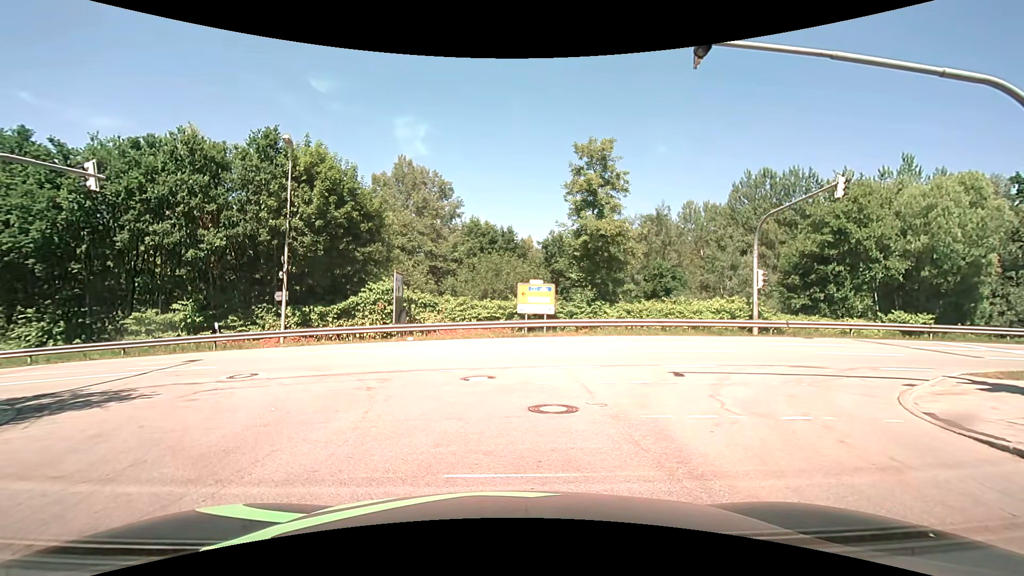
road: residential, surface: asphalt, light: Day
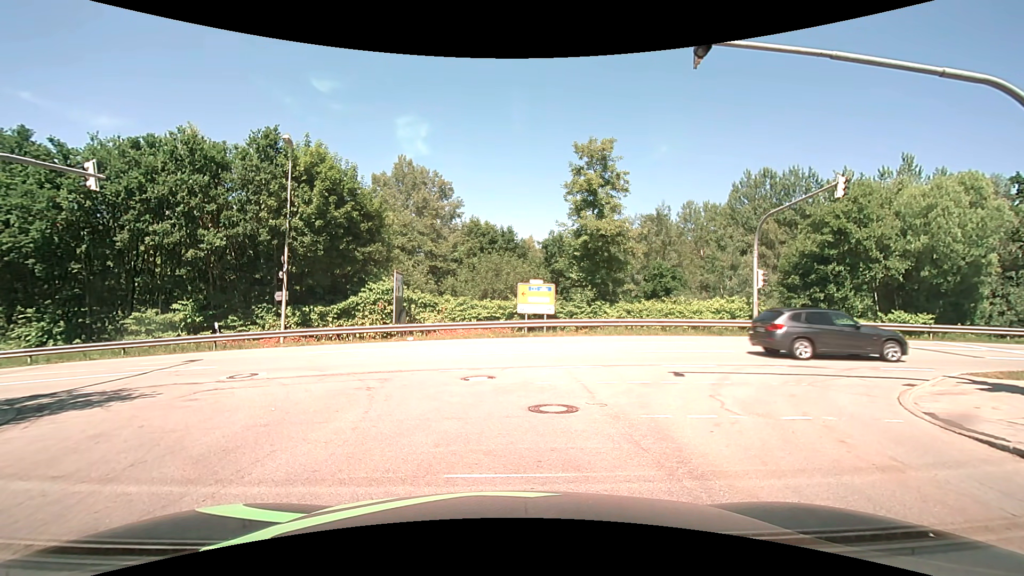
(0.0, +0.1) m; 0°
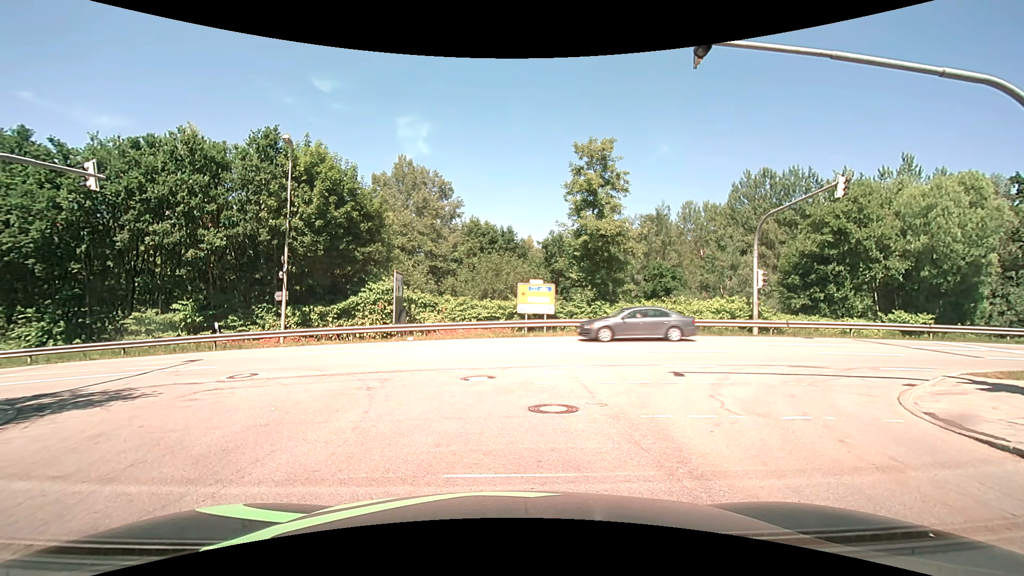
(0.0, 0.0) m; 0°
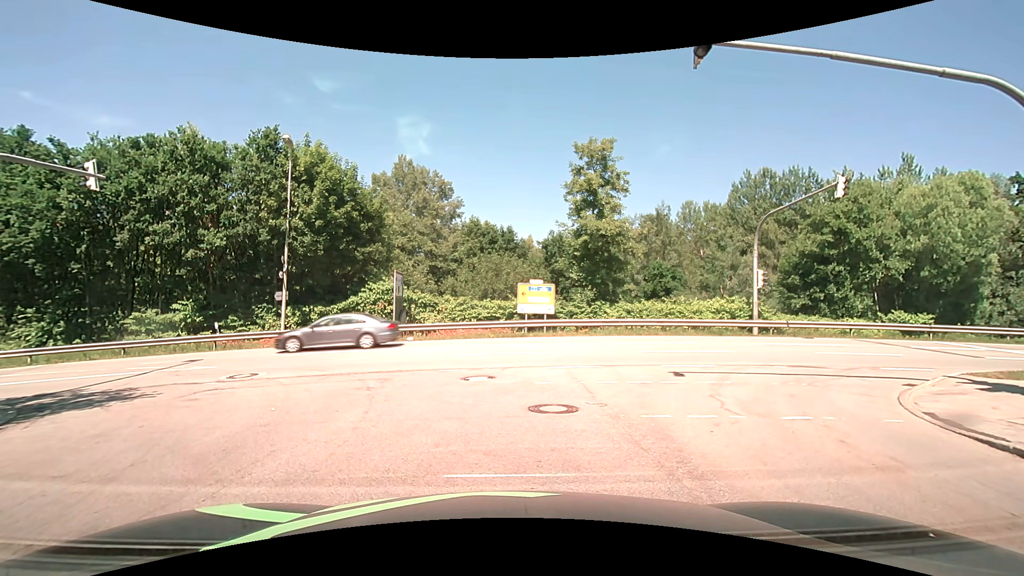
(0.0, 0.0) m; 0°
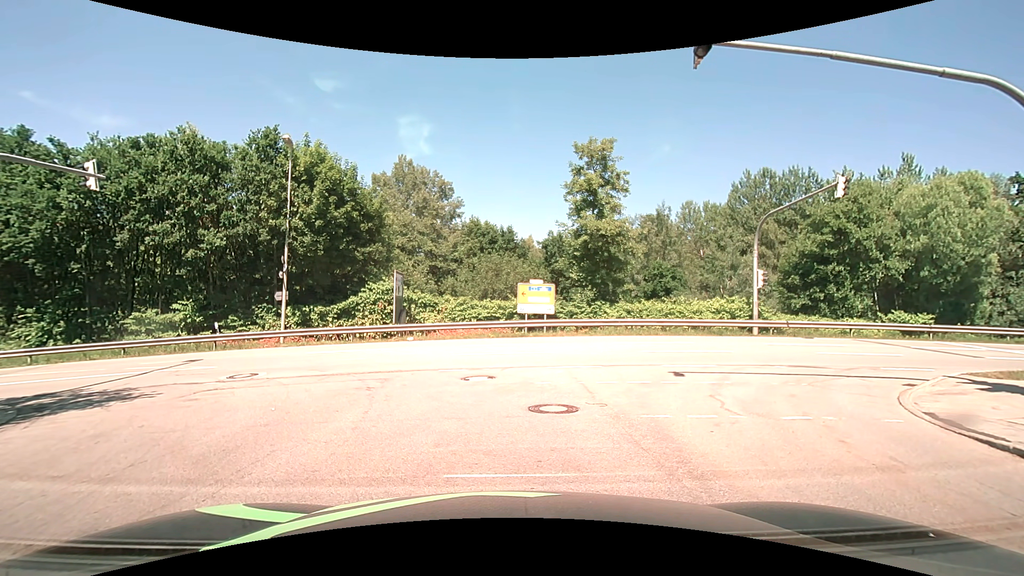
(0.0, 0.0) m; 0°
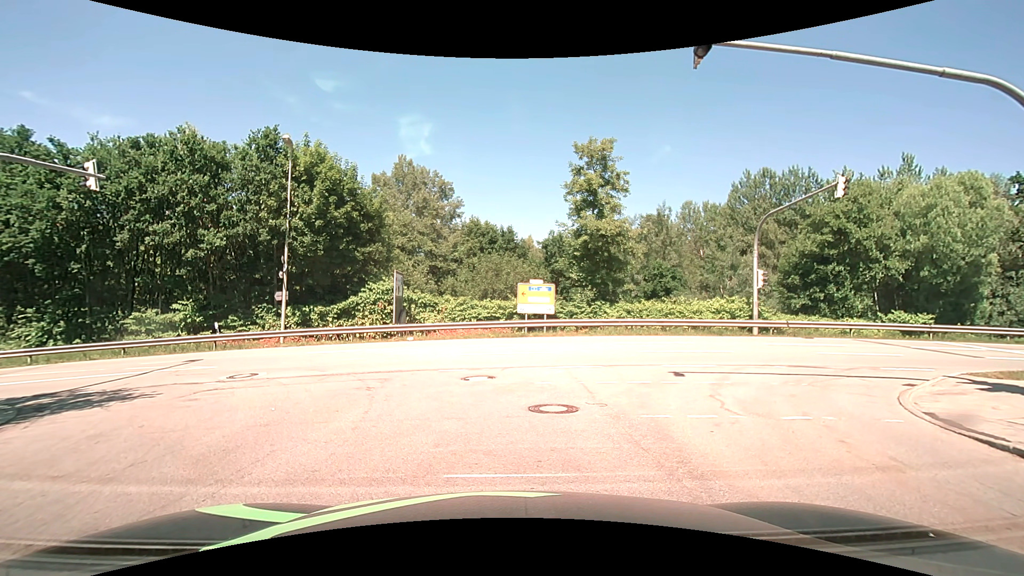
(0.0, 0.0) m; 0°
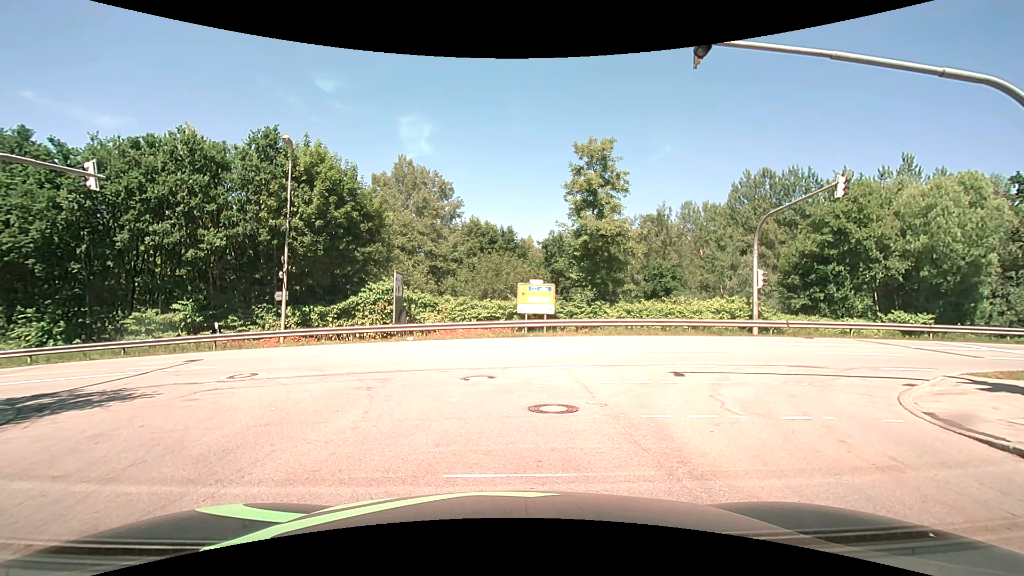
(0.0, 0.0) m; 0°
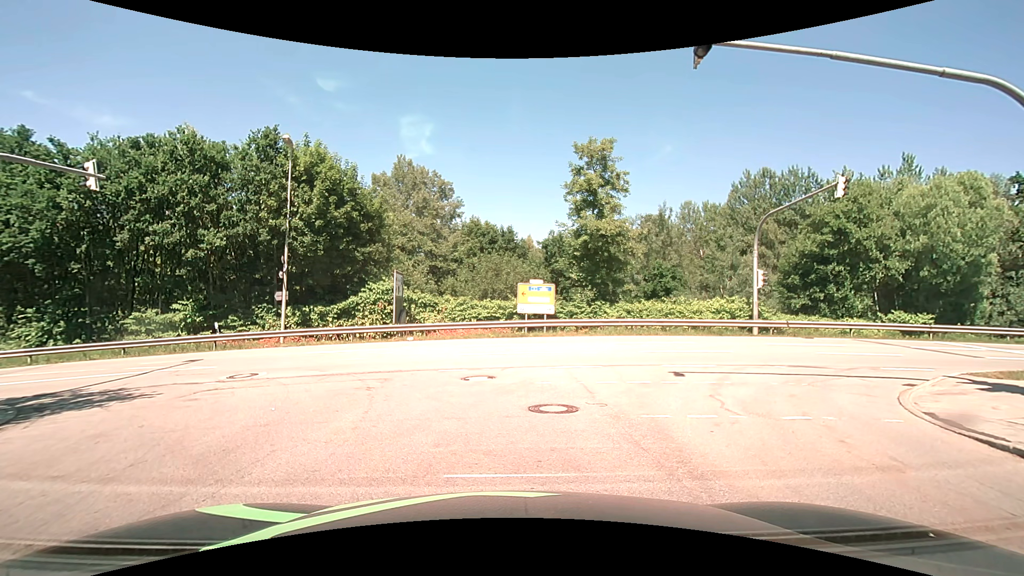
(0.0, 0.0) m; 0°
(-1, +10) (-6, +18) (-16, +22) (-26, +22) (-36, +21) (-46, +20) (-56, +19) (-65, +18) (-75, +17) (-85, +16) m
